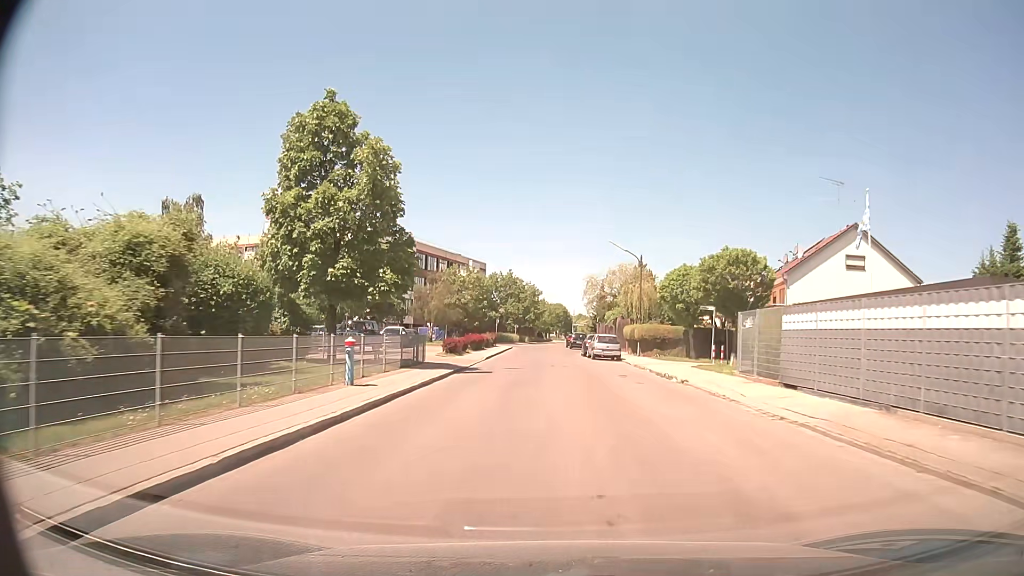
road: unclassified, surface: asphalt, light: Day
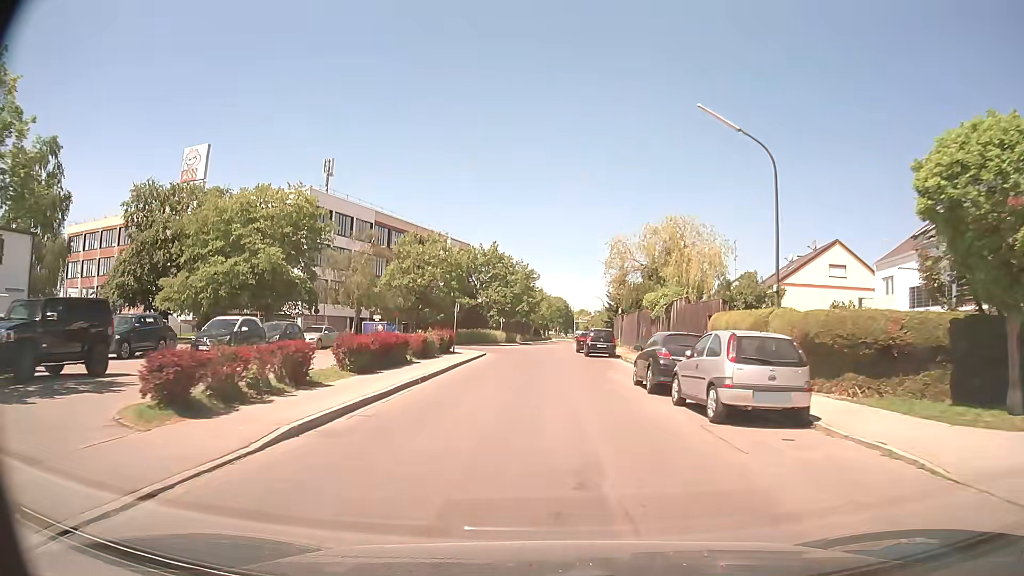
(-0.1, +27.9) m; +1°
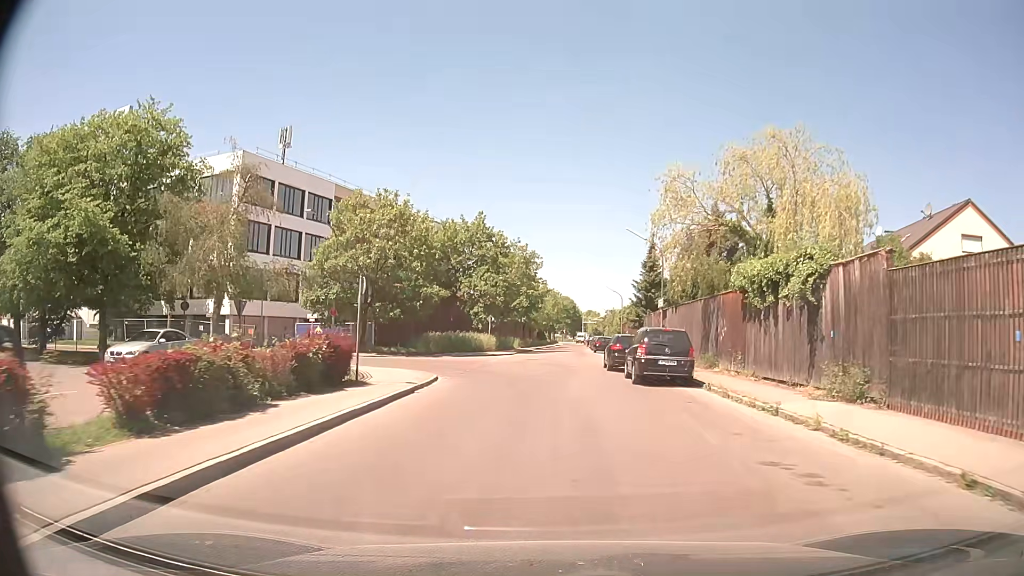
(-0.3, +19.1) m; -1°
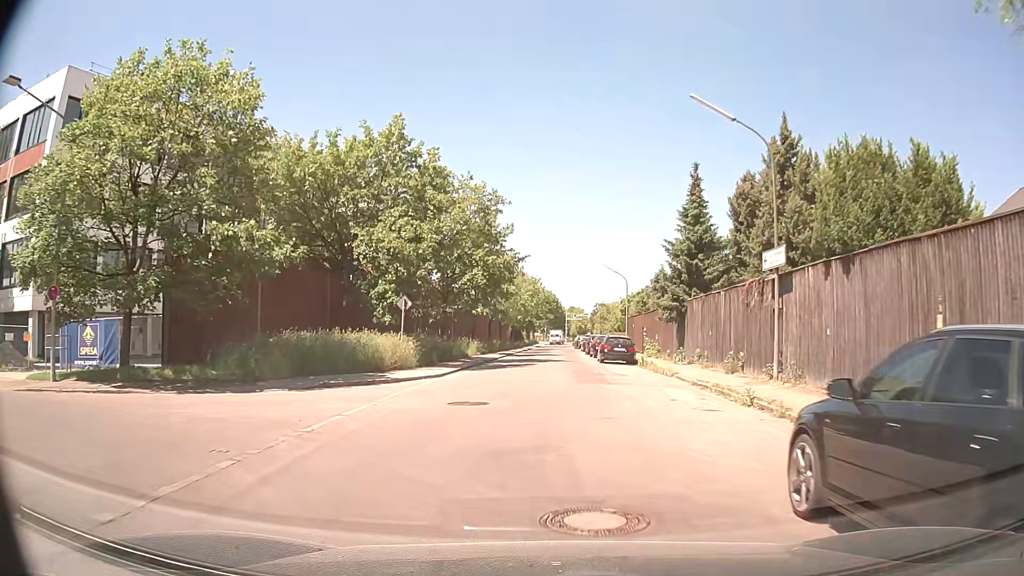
(+0.2, +23.5) m; +2°
(0, +10) (0, +20) (0, +30) (+1, +40) (+1, +50) (+1, +60) (+1, +70) (0, +80) (0, +90) (+1, +100) m
